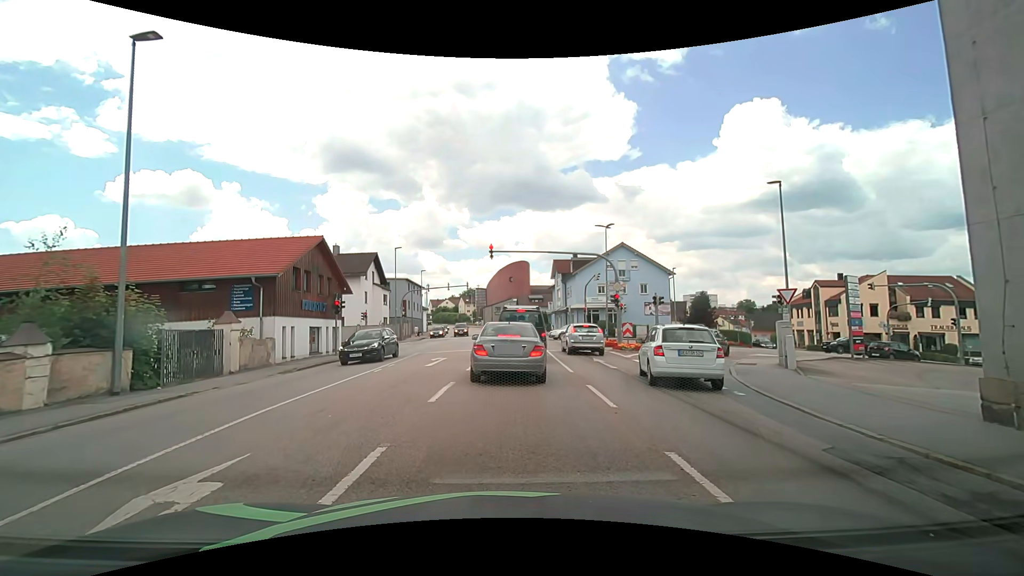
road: tertiary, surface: asphalt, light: Day
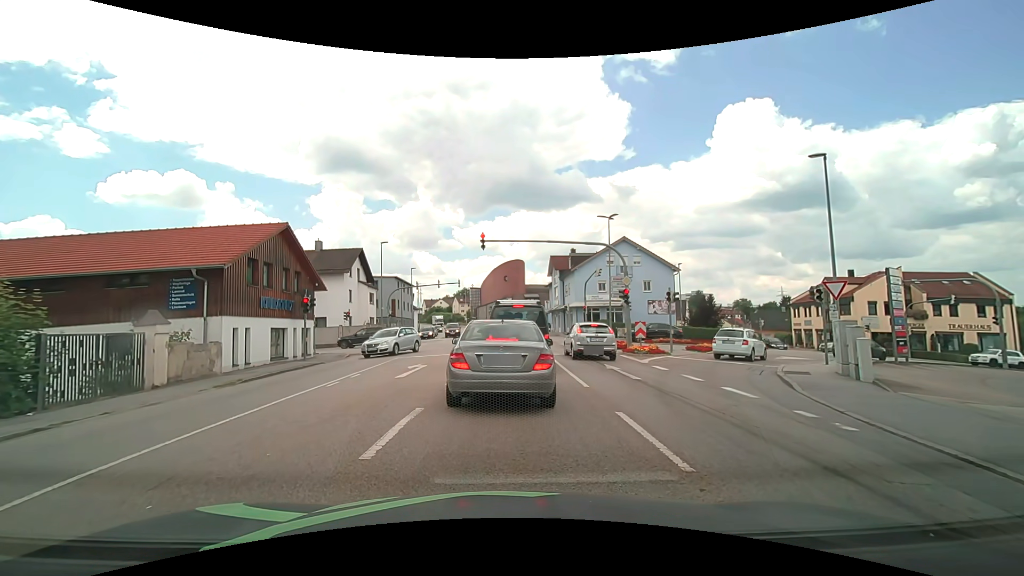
(0.0, +3.6) m; 0°
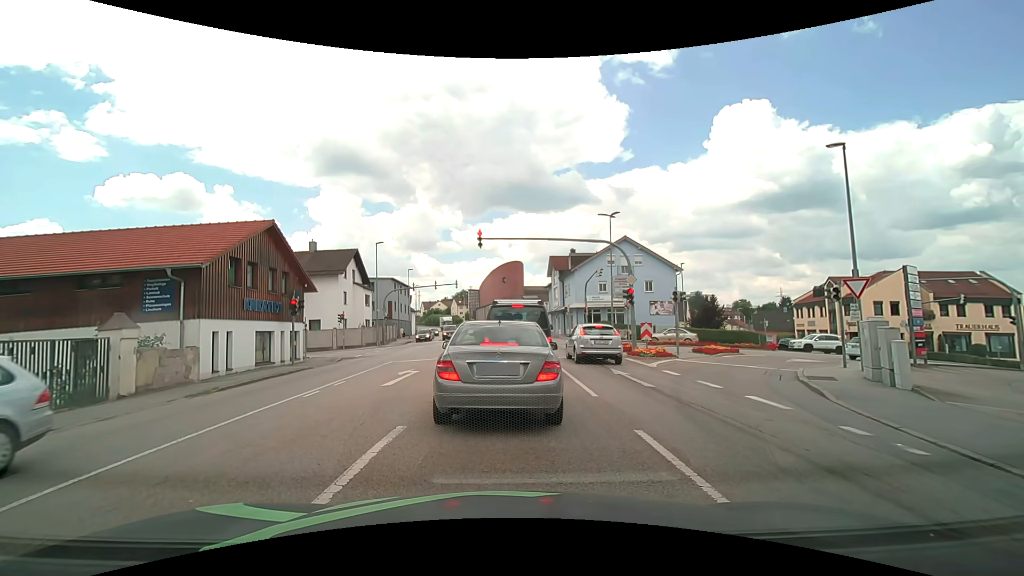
(0.0, +1.2) m; 0°
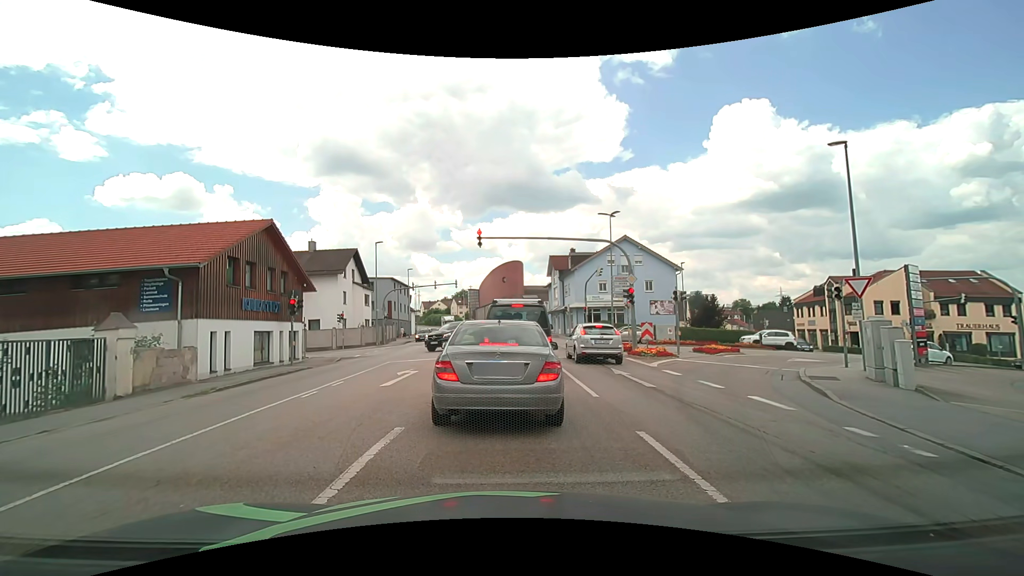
(0.0, +0.1) m; 0°
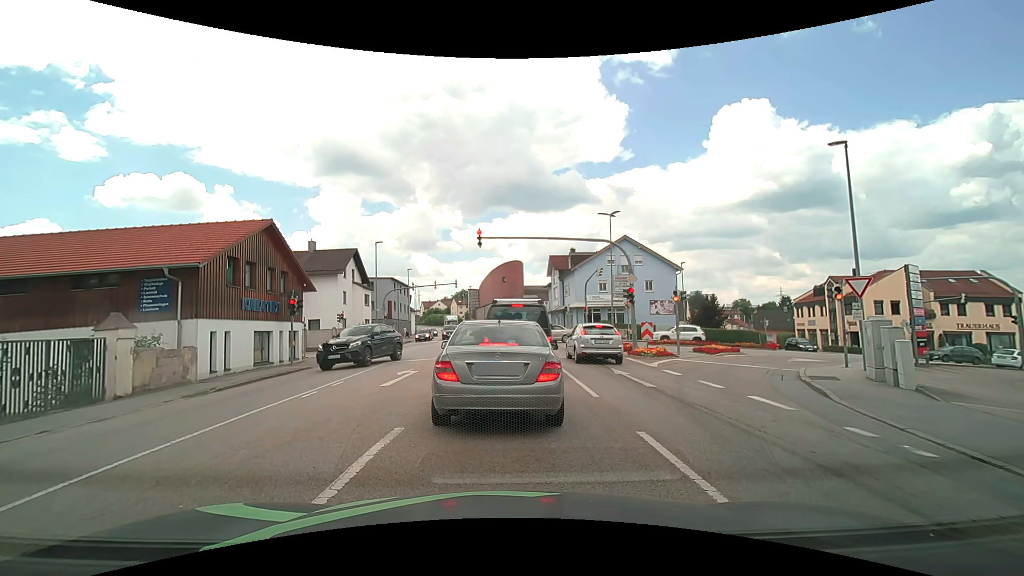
(0.0, +0.1) m; 0°
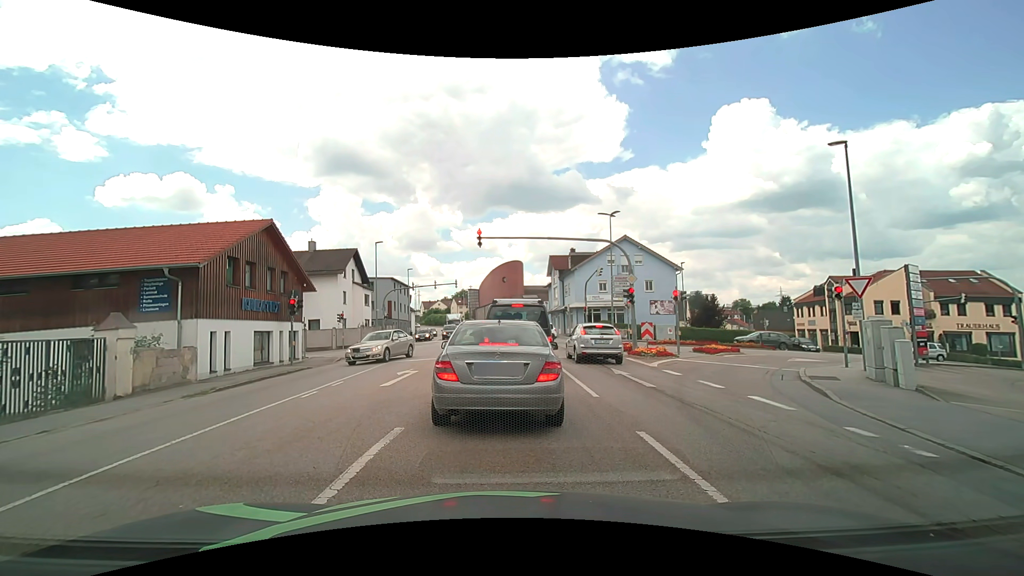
(0.0, 0.0) m; 0°
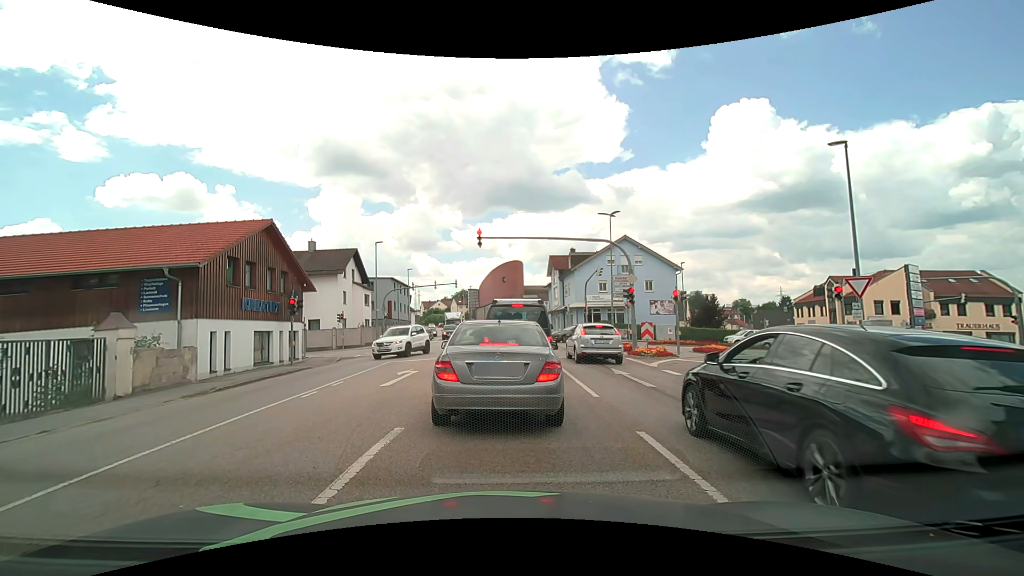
(0.0, 0.0) m; 0°
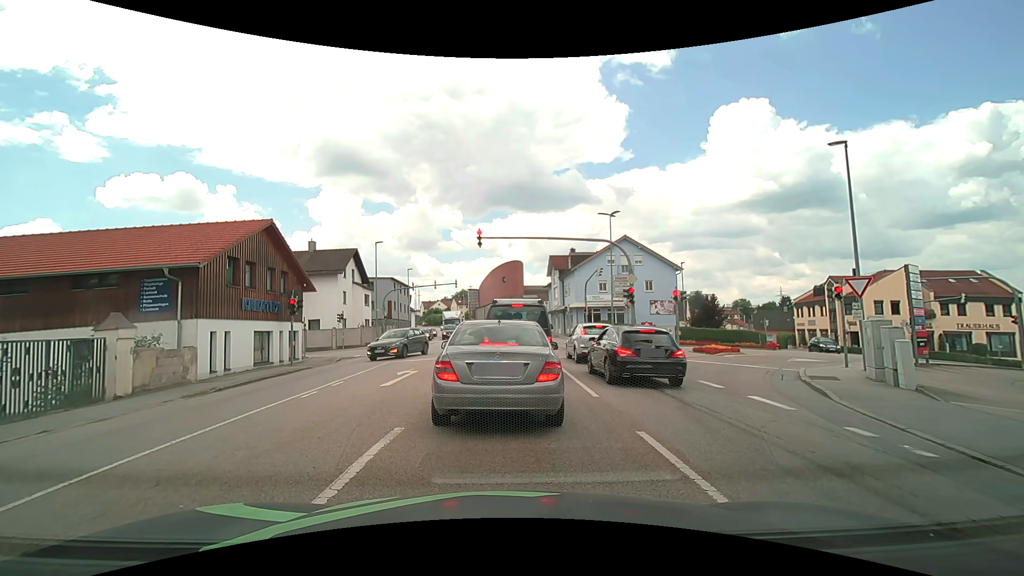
(0.0, 0.0) m; 0°
